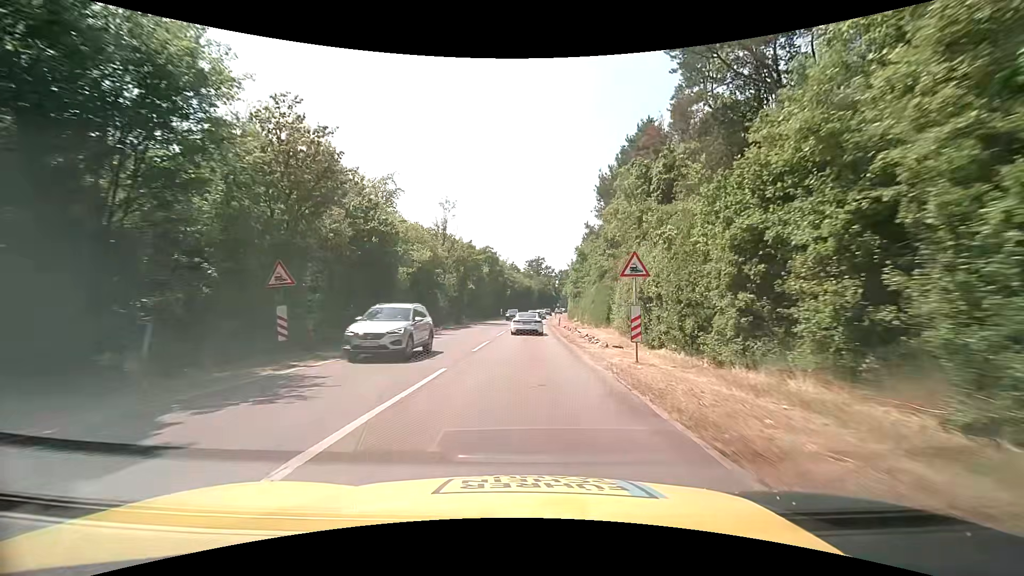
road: tertiary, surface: asphalt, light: Day
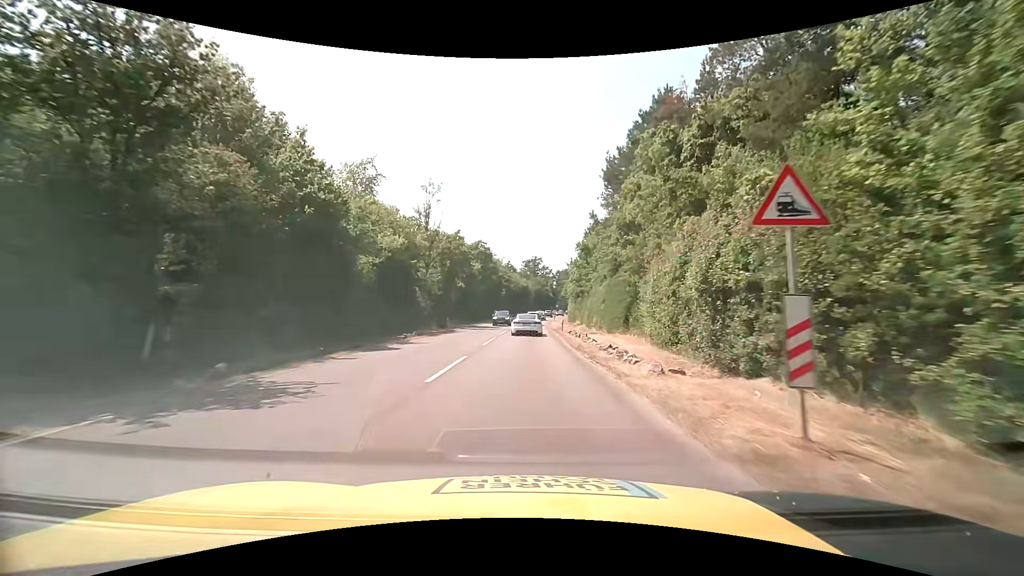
(0.0, +8.1) m; 0°
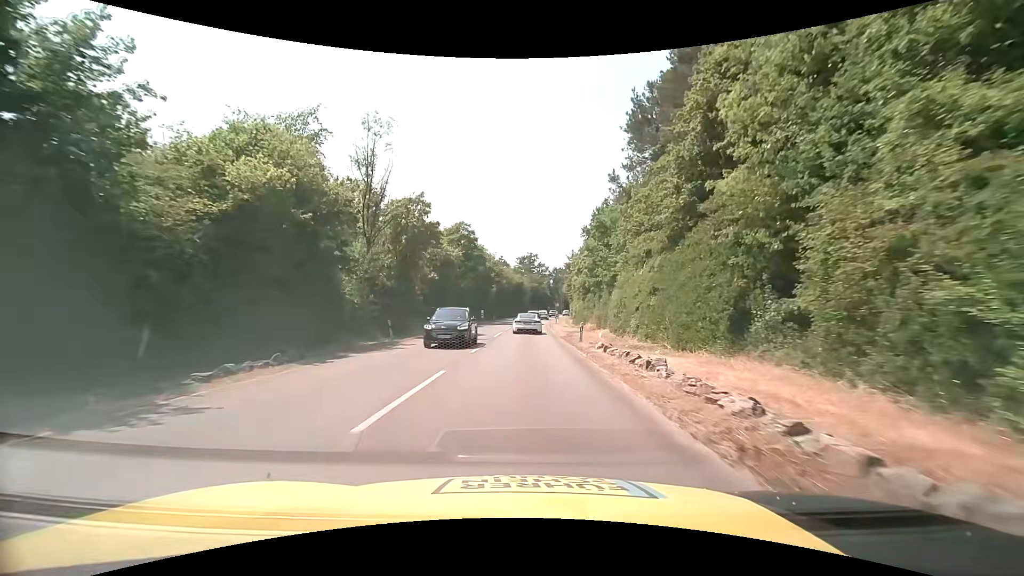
(+0.1, +16.3) m; +1°
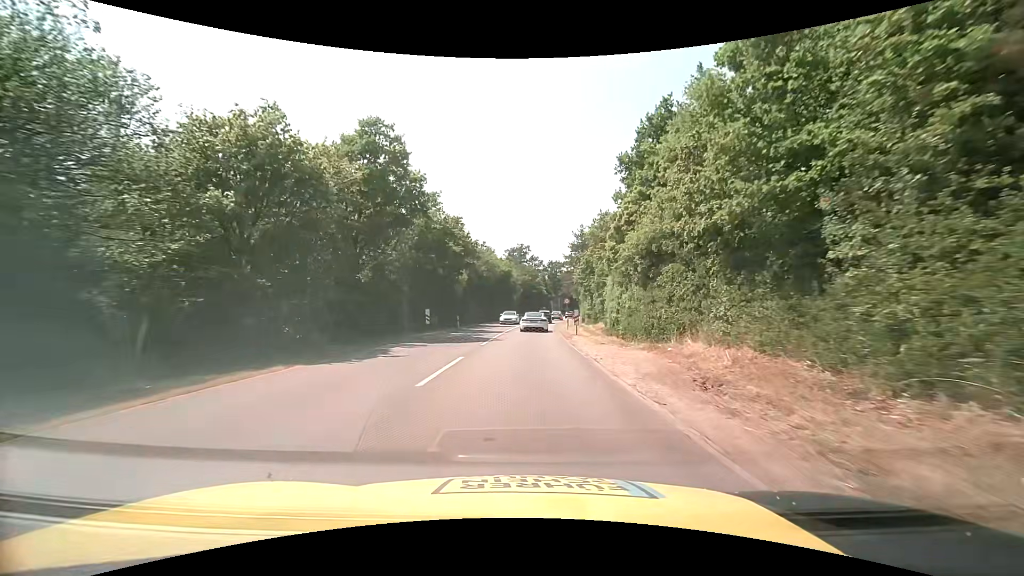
(+0.3, +32.7) m; +1°
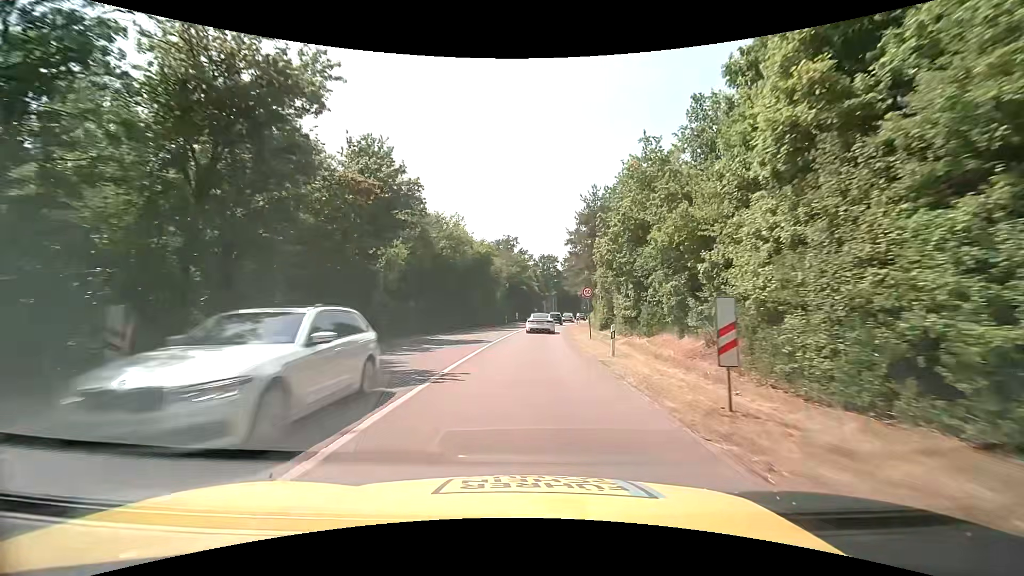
(+0.2, +24.6) m; +2°
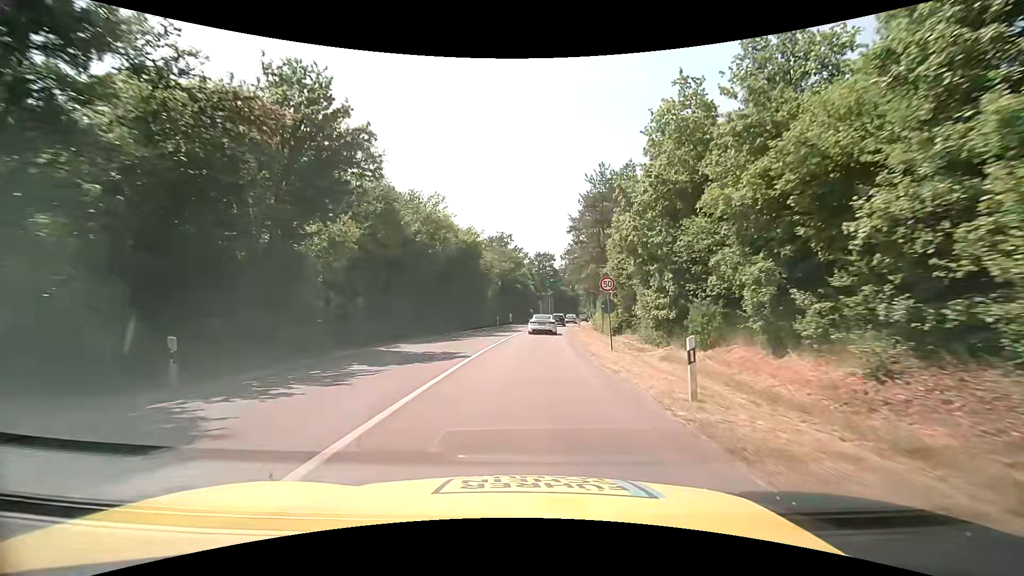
(-0.1, +8.2) m; 0°
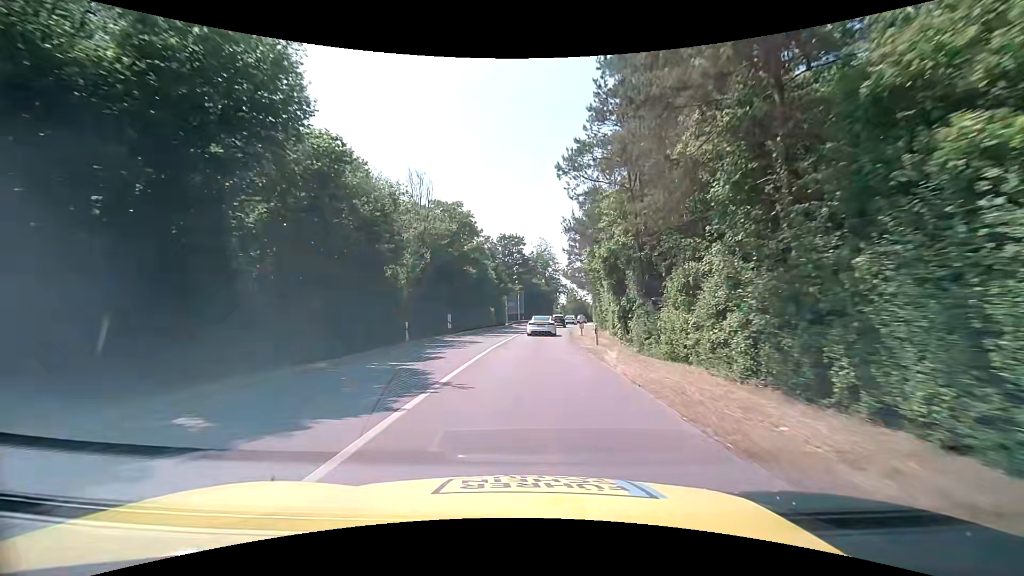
(+1.1, +32.4) m; +5°
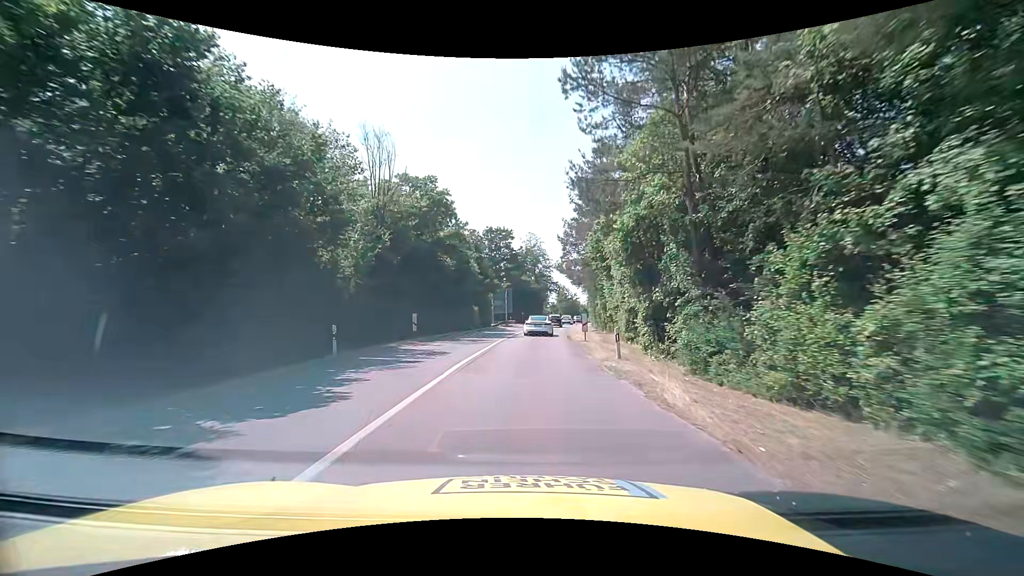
(-0.1, +8.0) m; 0°
(0, +10) (0, +20) (+1, +30) (+2, +40) (+2, +50) (+3, +60) (+5, +70) (+6, +80) (+8, +90) (+10, +99) m
